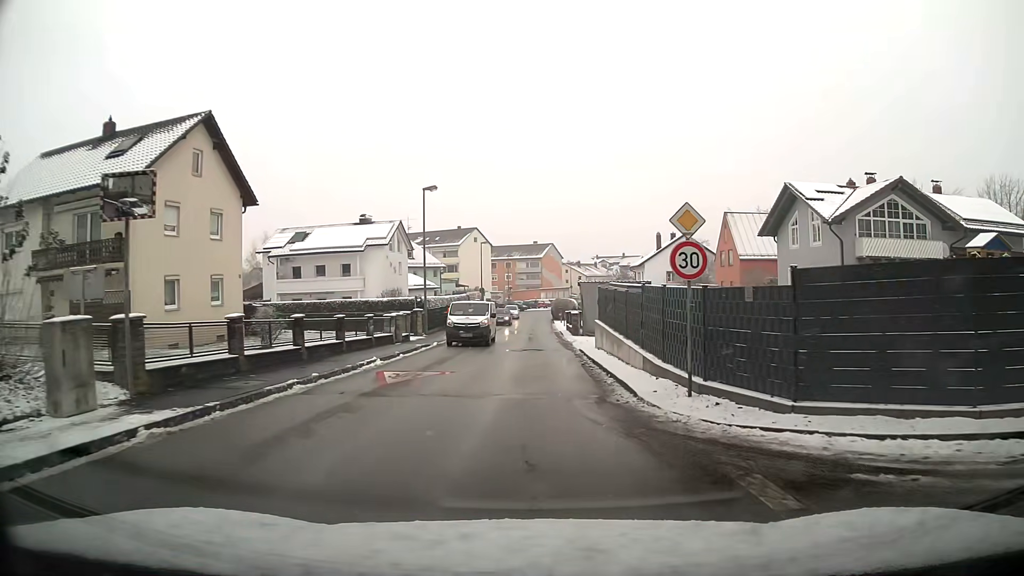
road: unclassified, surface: asphalt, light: Day
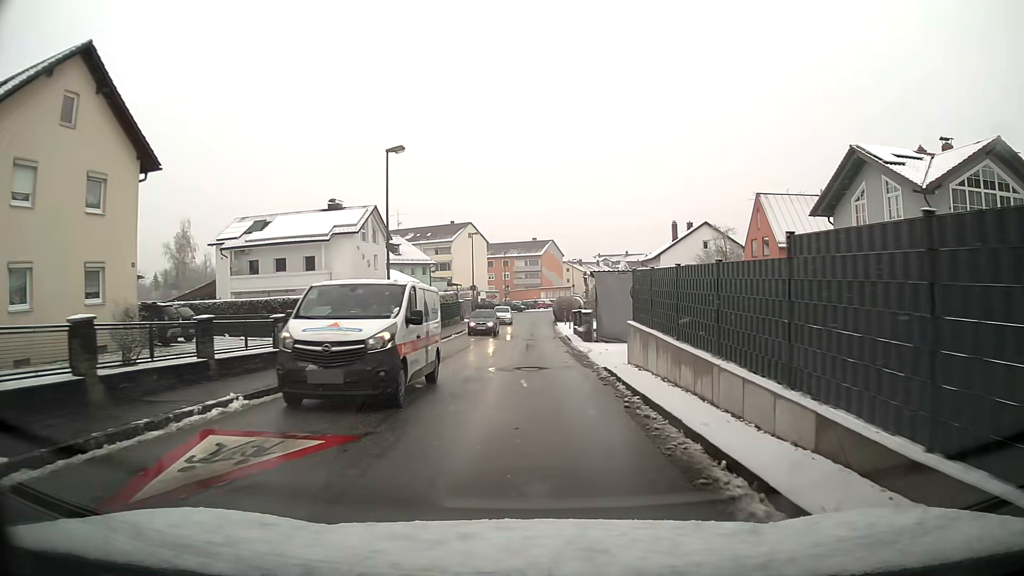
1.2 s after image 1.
(0.0, +9.2) m; 0°
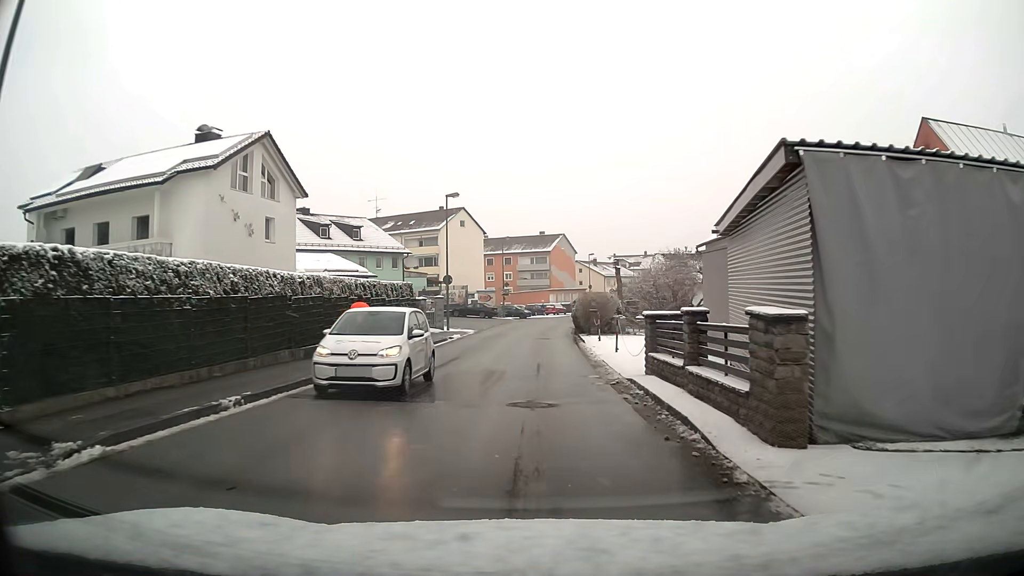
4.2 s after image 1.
(-0.1, +22.8) m; -1°
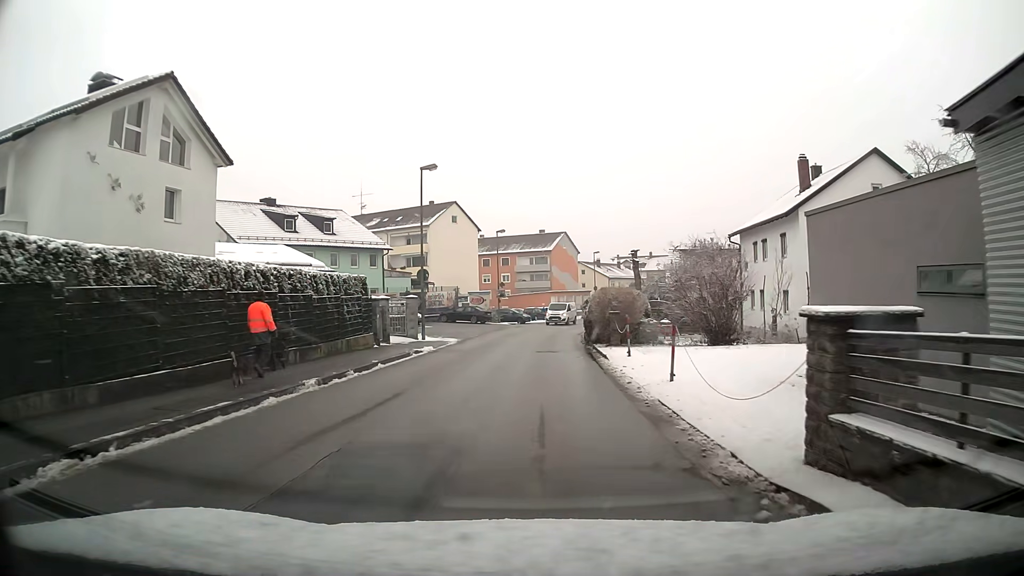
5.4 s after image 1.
(0.0, +8.9) m; 0°
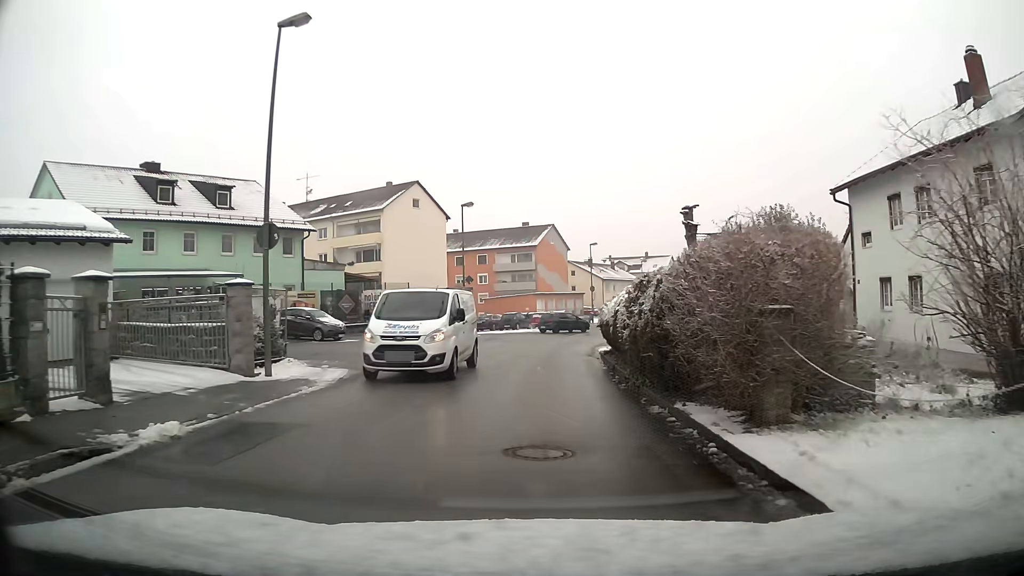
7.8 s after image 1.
(+0.2, +17.4) m; +1°
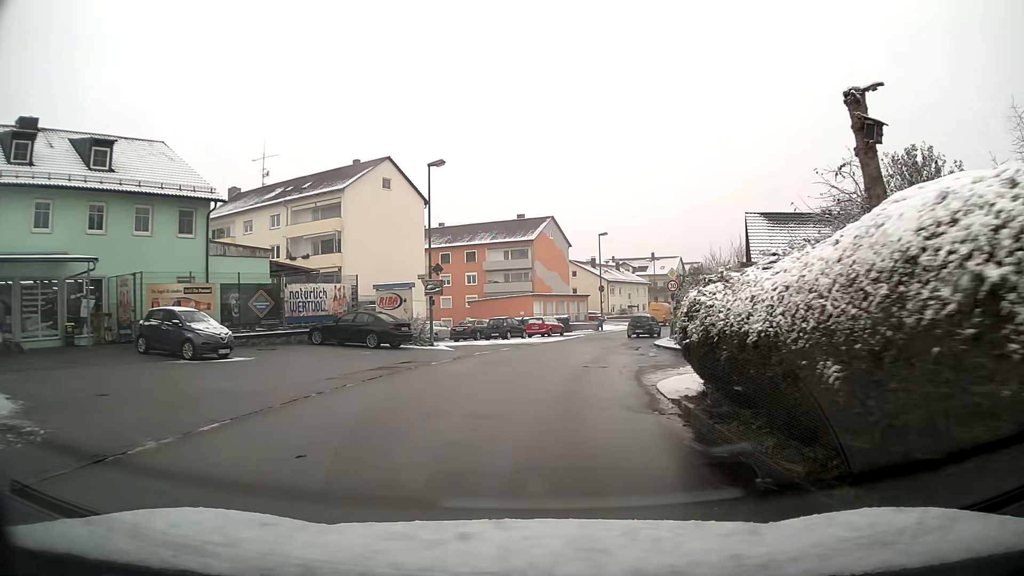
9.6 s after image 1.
(0.0, +12.7) m; +1°
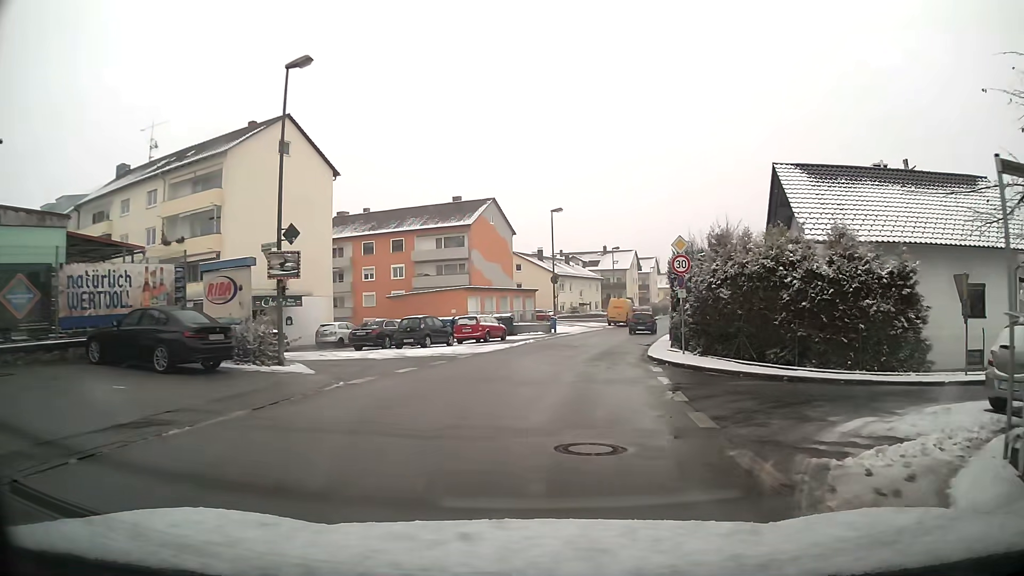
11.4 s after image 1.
(+0.5, +12.6) m; +5°
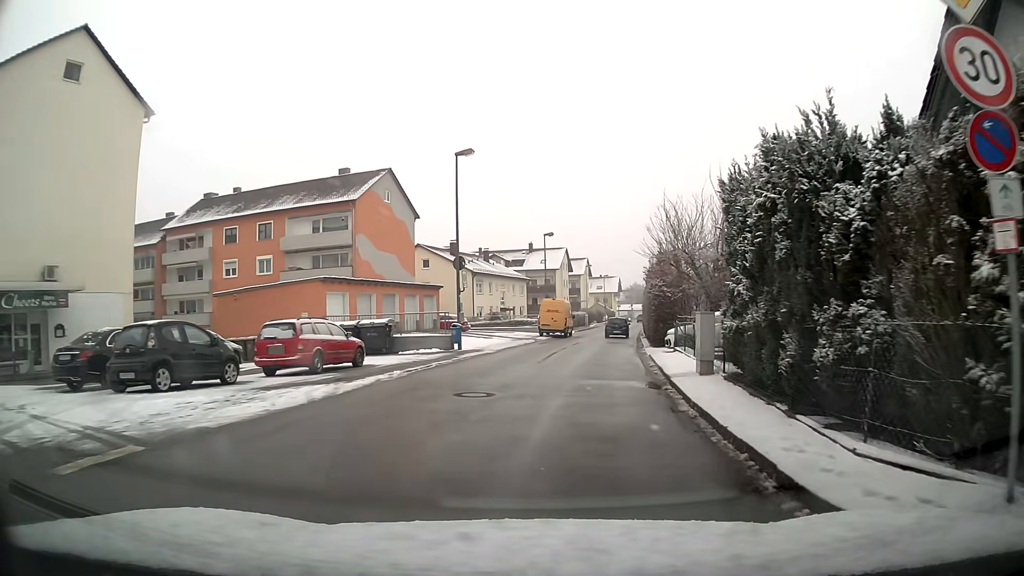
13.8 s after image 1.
(+1.0, +17.3) m; +6°
(0, +10) (+1, +20) (+3, +30) (+4, +40) (+6, +50) (+7, +60) (+9, +69) (+10, +79) (+12, +89) (+13, +99) m
